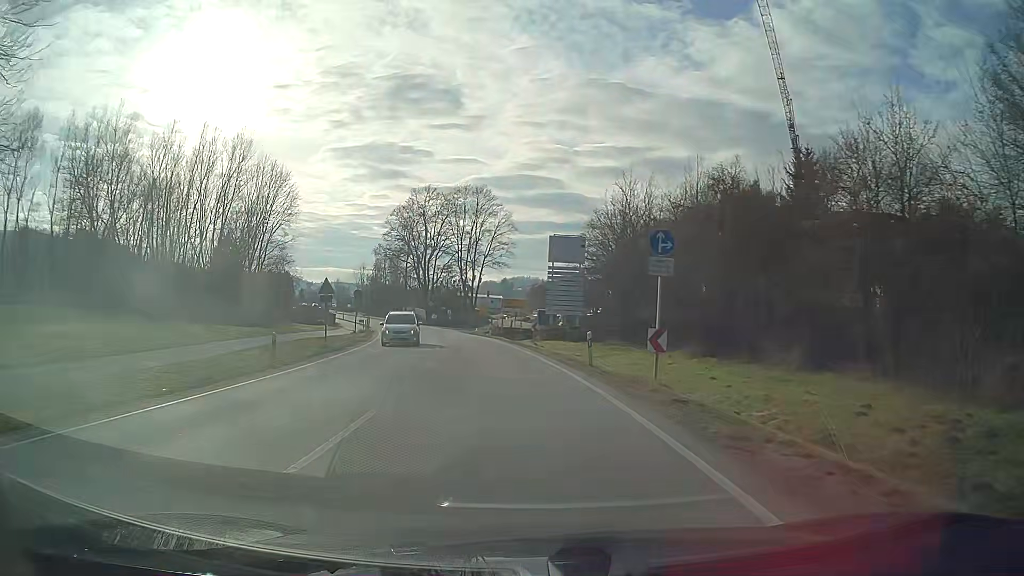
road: primary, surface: asphalt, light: Day
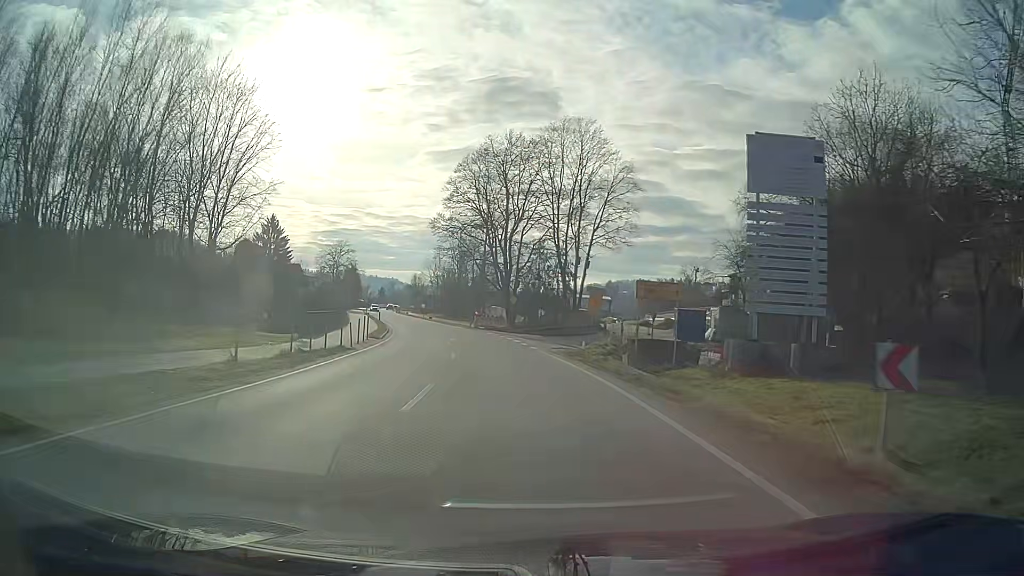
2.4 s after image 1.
(-2.5, +32.1) m; -8°
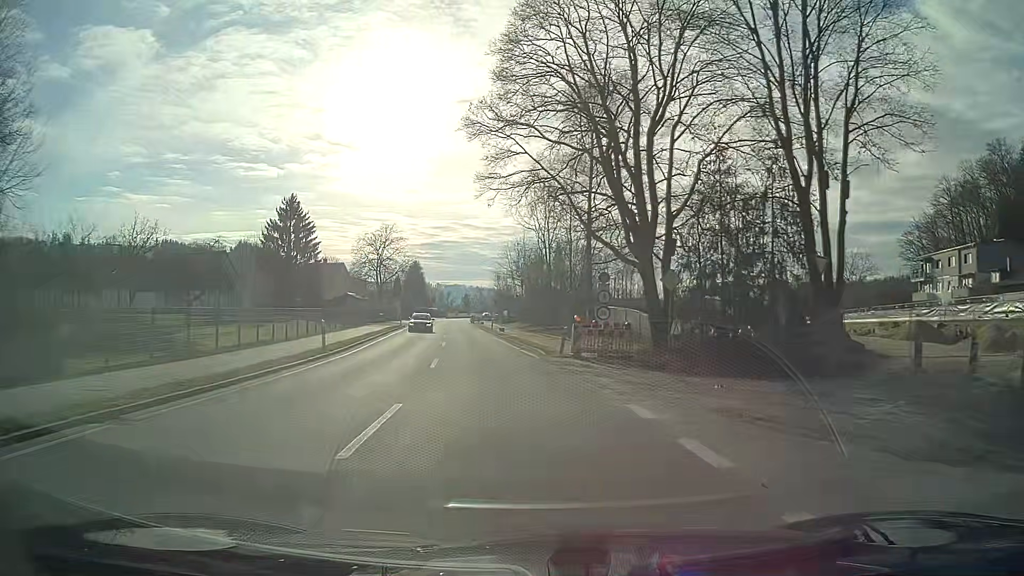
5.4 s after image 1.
(-2.8, +39.0) m; -9°
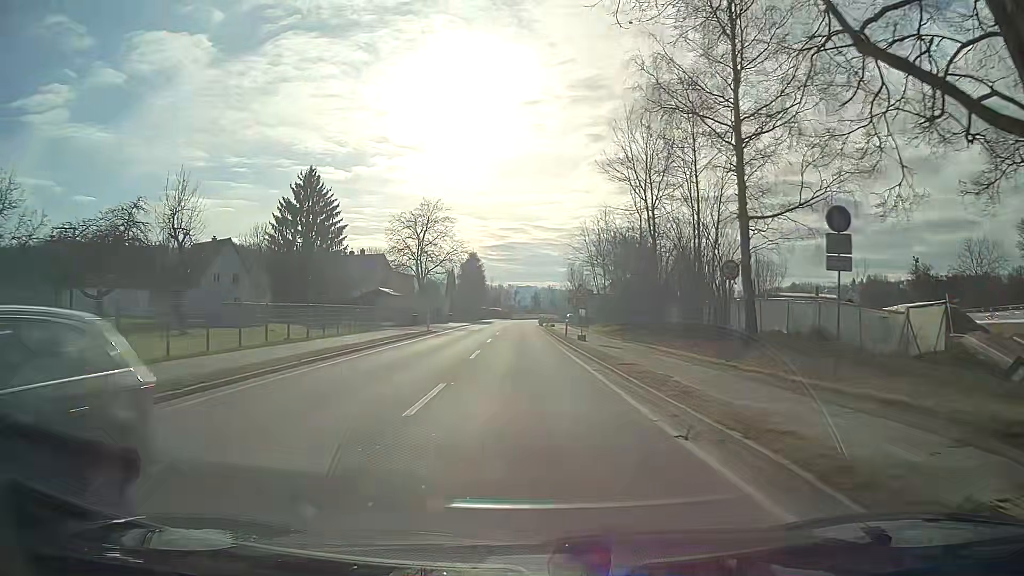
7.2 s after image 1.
(-1.1, +21.3) m; -5°
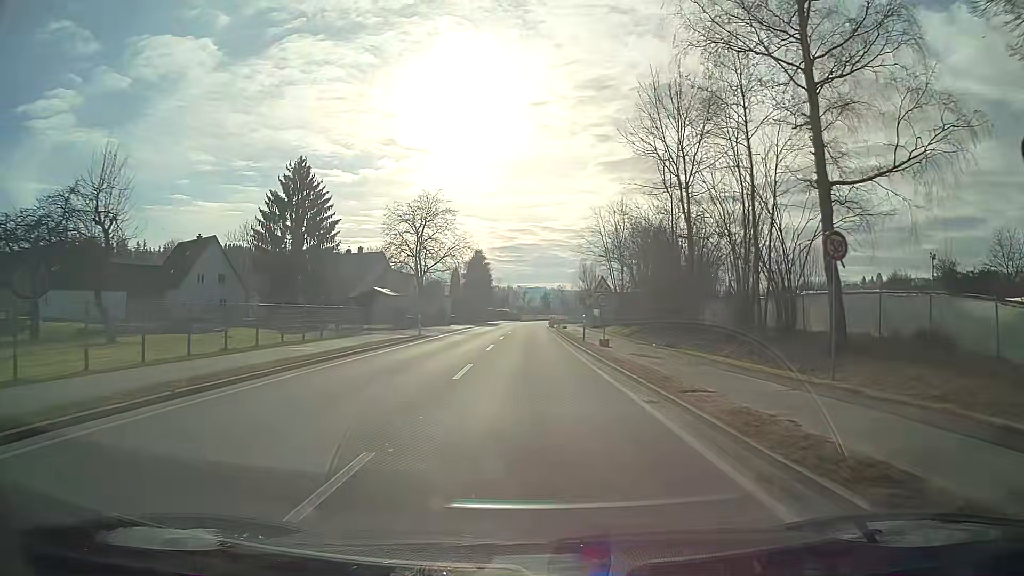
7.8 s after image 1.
(0.0, +6.6) m; -1°
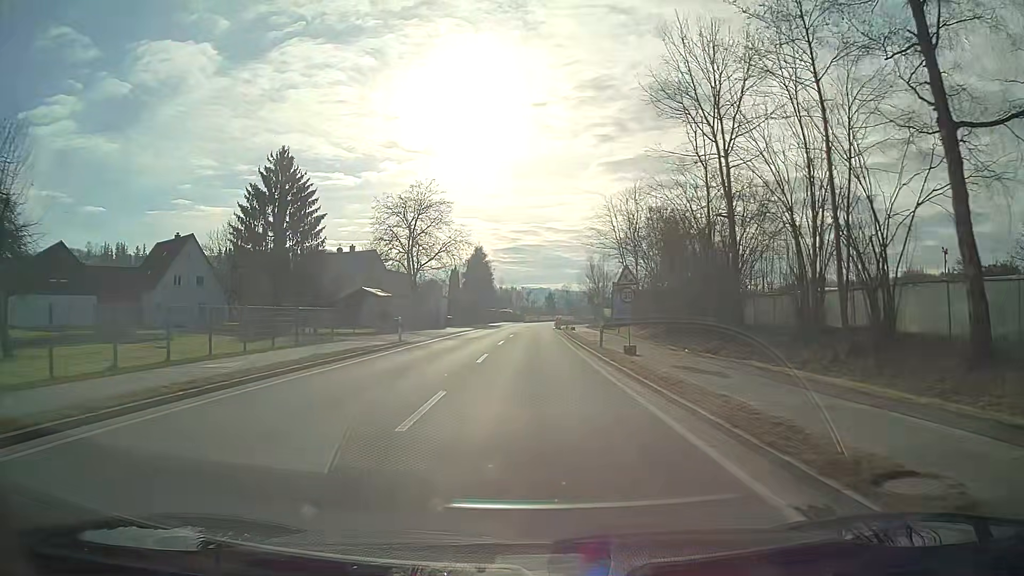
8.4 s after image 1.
(0.0, +6.4) m; 0°
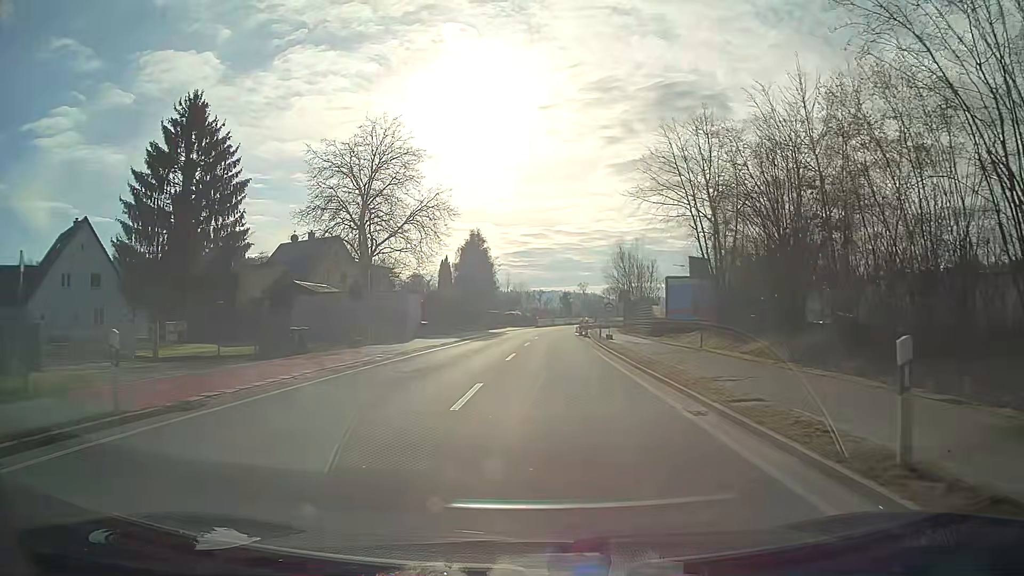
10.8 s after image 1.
(-0.2, +21.4) m; -1°
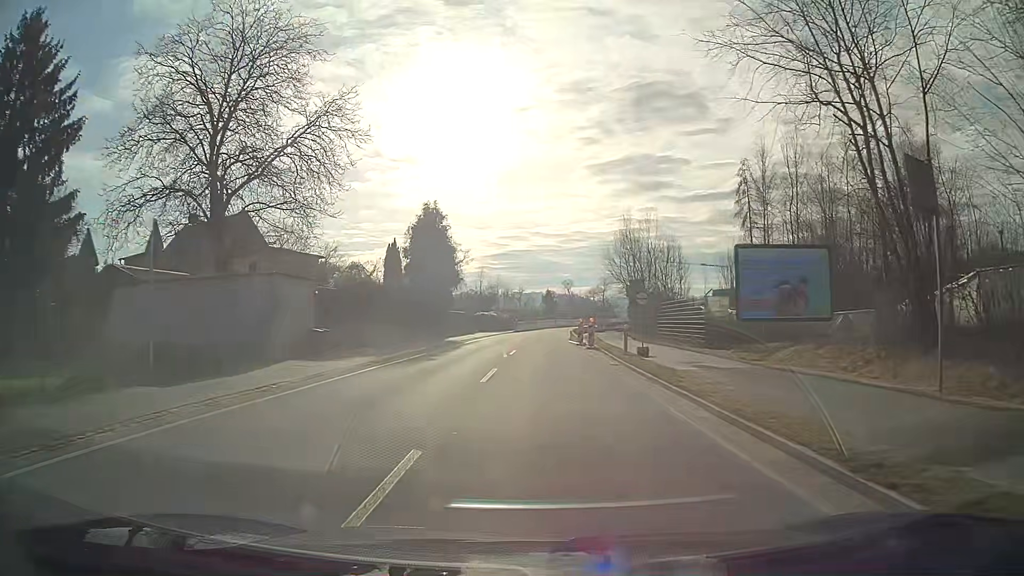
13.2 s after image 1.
(+0.2, +18.7) m; +2°
(0, +10) (0, +20) (0, +30) (0, +40) (+1, +50) (+1, +60) (+2, +70) (+4, +80) (+5, +90) (+7, +100) m
